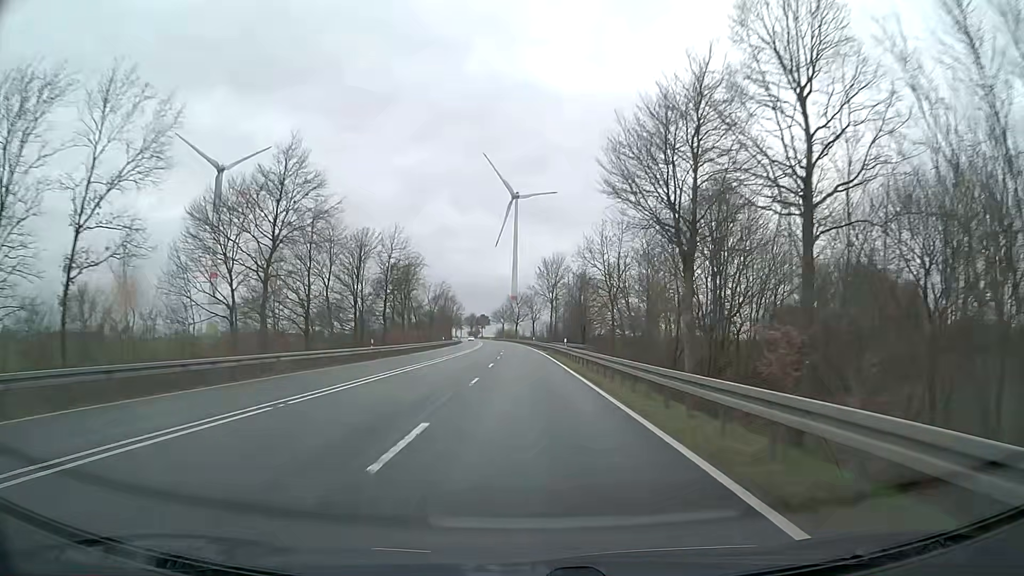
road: primary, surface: asphalt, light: Day
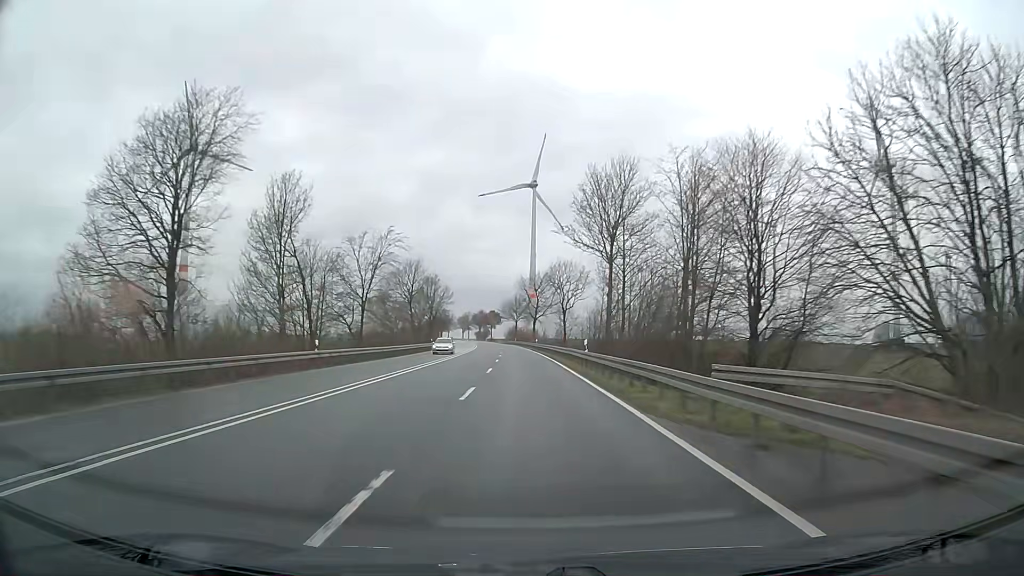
(-1.0, +63.4) m; -2°
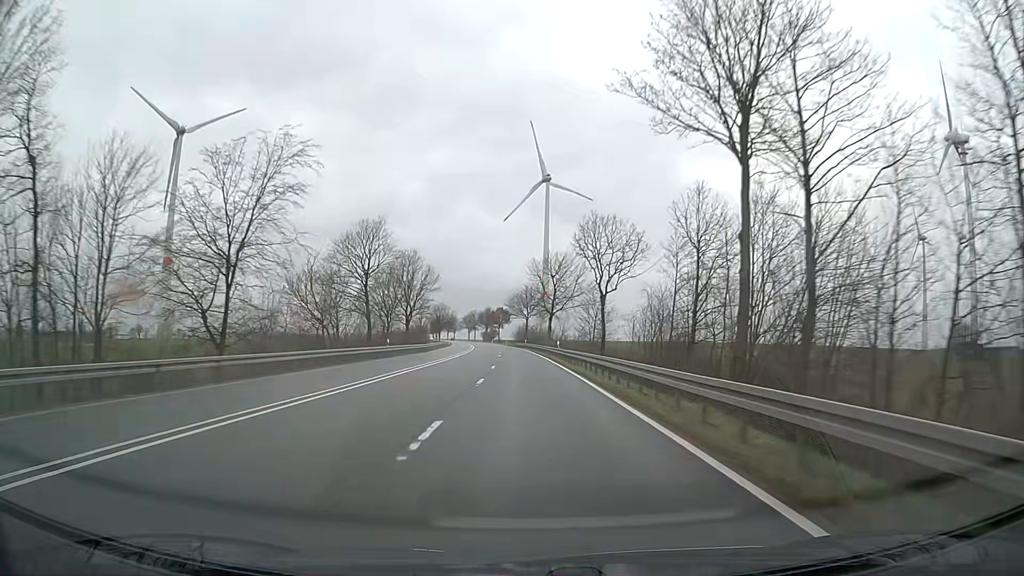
(-0.3, +31.6) m; -1°
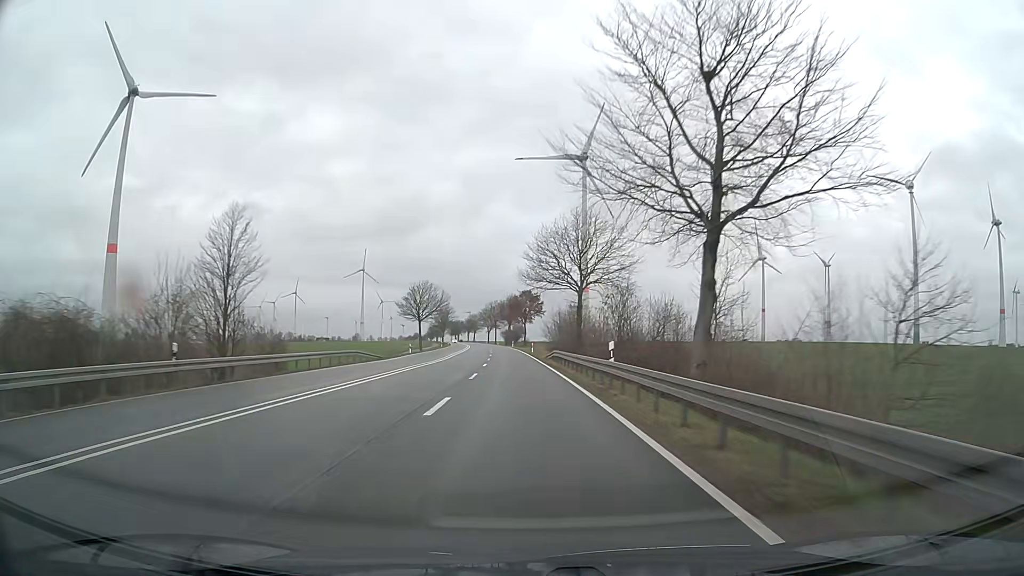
(-1.3, +79.0) m; -3°
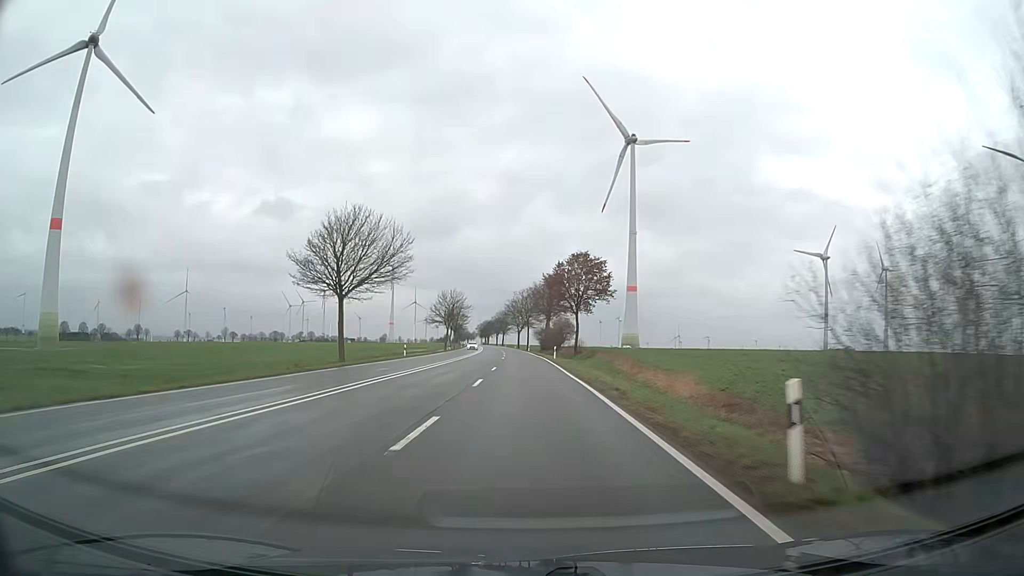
(-1.9, +63.1) m; -3°
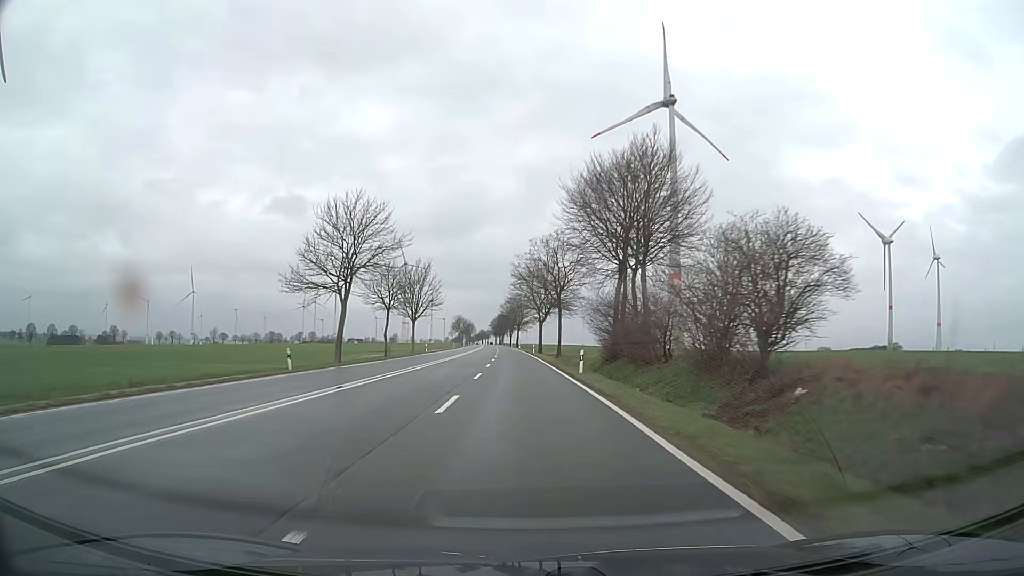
(-1.1, +78.9) m; -2°
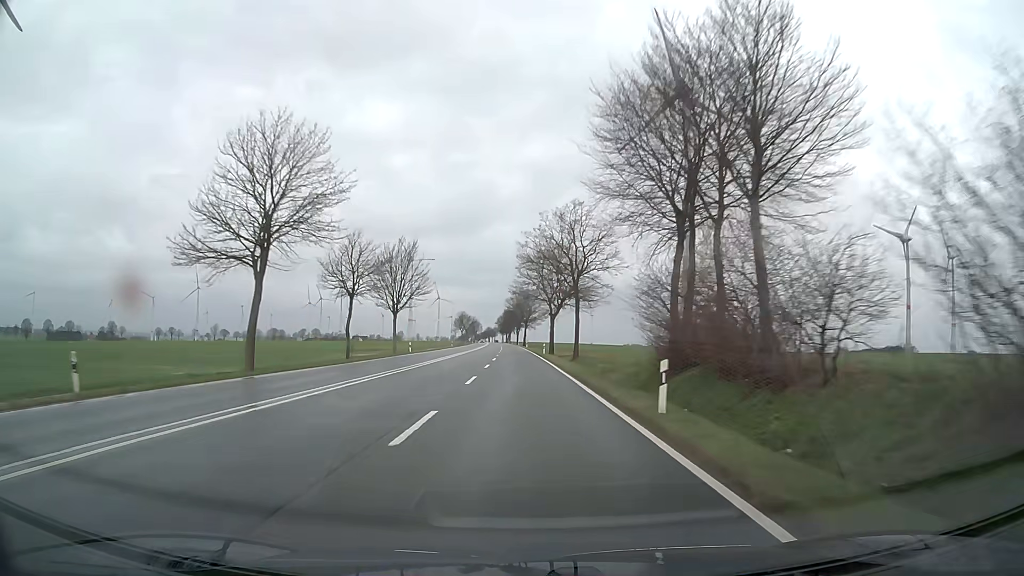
(-0.1, +15.8) m; 0°
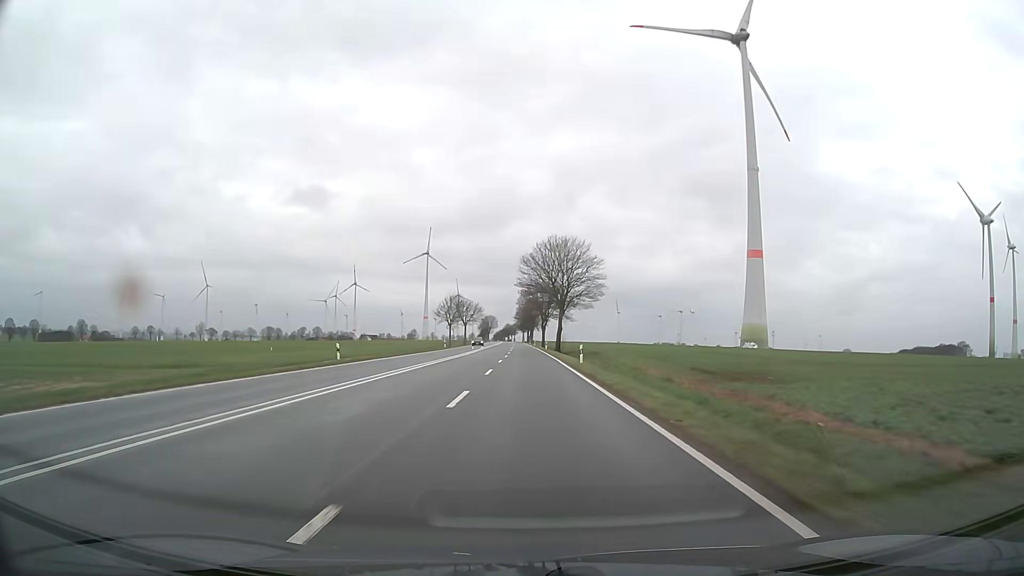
(-1.9, +78.9) m; -2°
(0, +10) (0, +20) (0, +30) (0, +40) (0, +50) (0, +60) (0, +70) (0, +80) (-1, +90) (-1, +100) m
